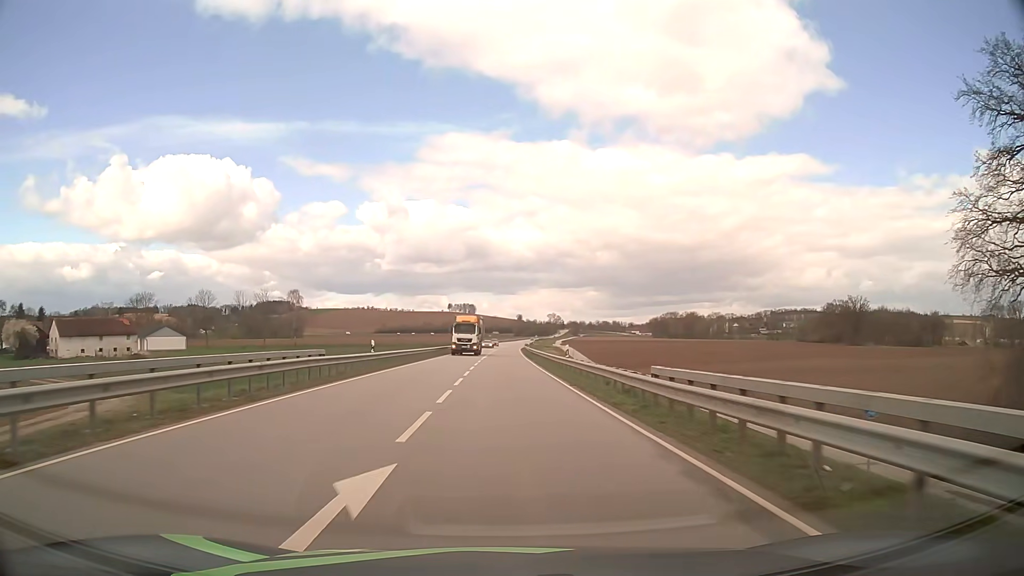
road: secondary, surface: asphalt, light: Day
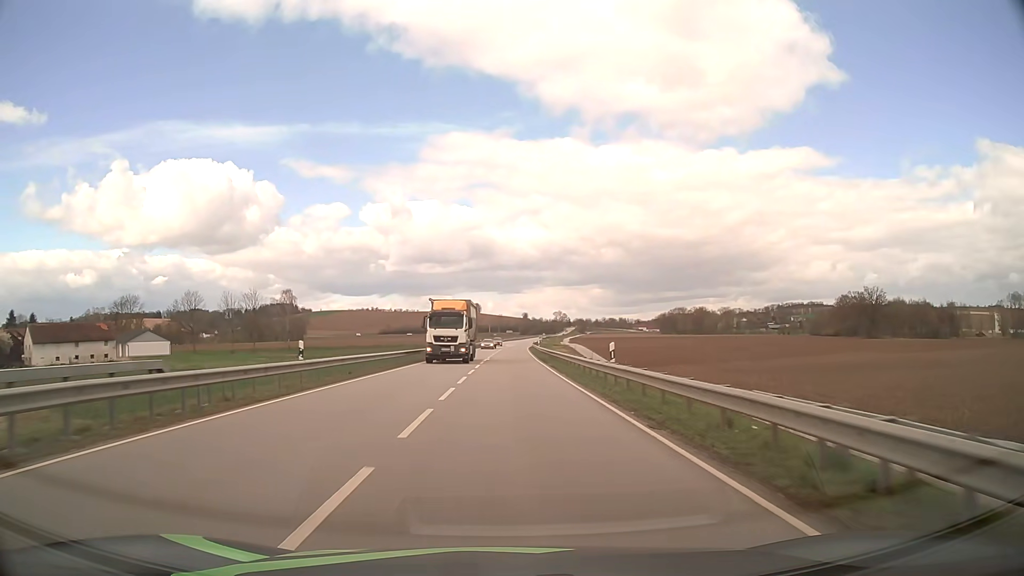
(-0.1, +11.9) m; -1°
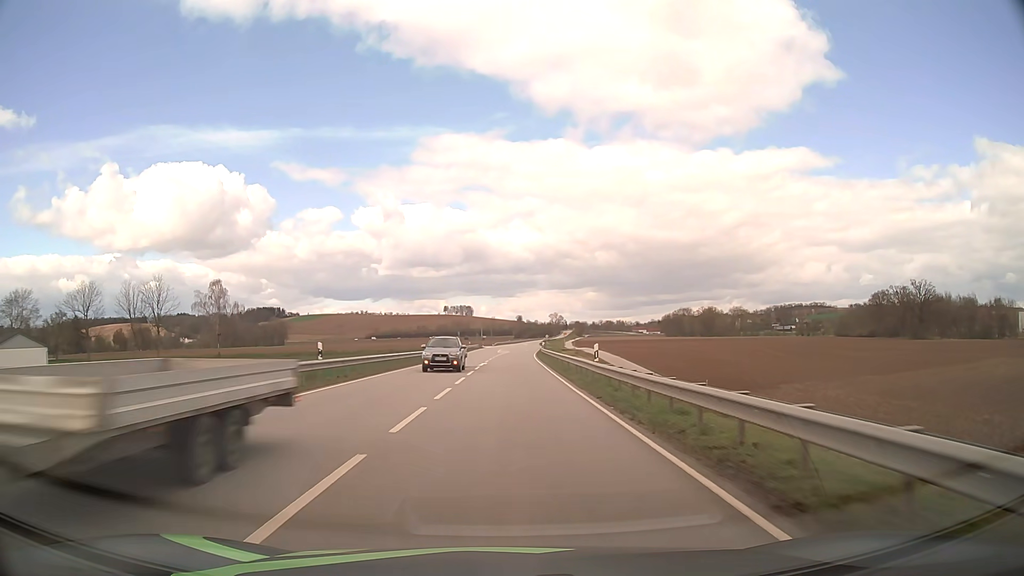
(+0.1, +47.9) m; 0°
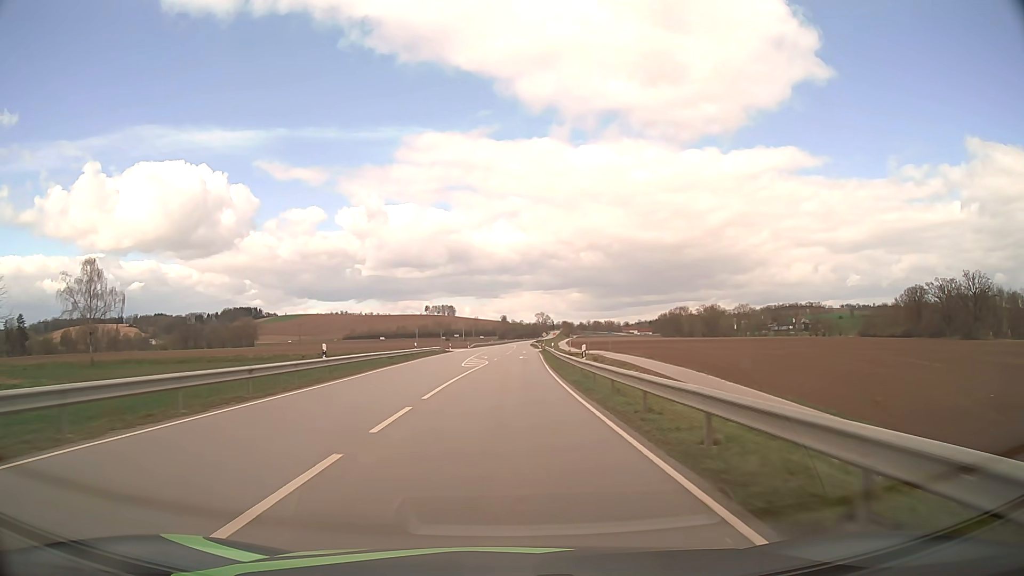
(+0.6, +48.6) m; +1°
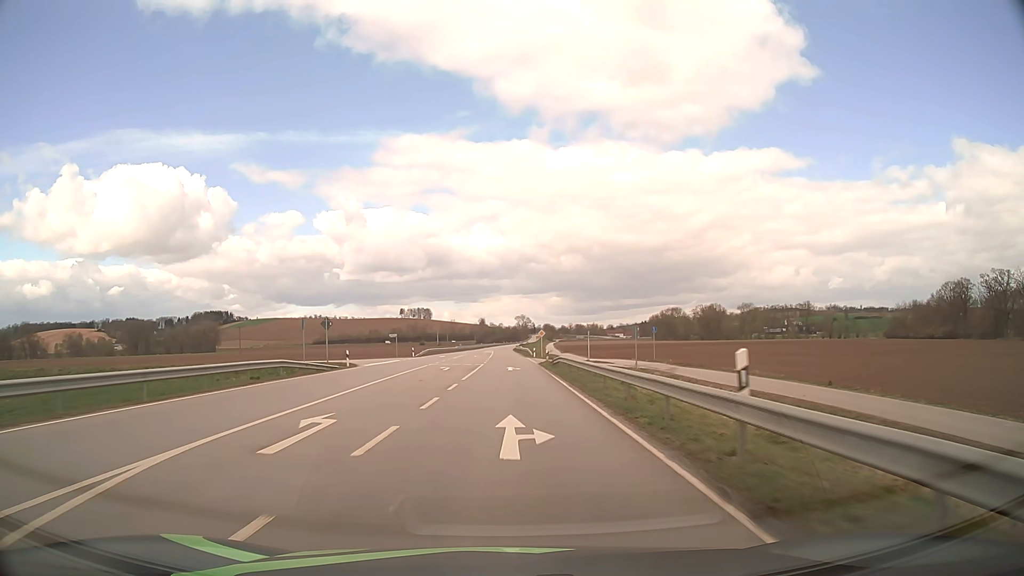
(+0.9, +49.4) m; +2°
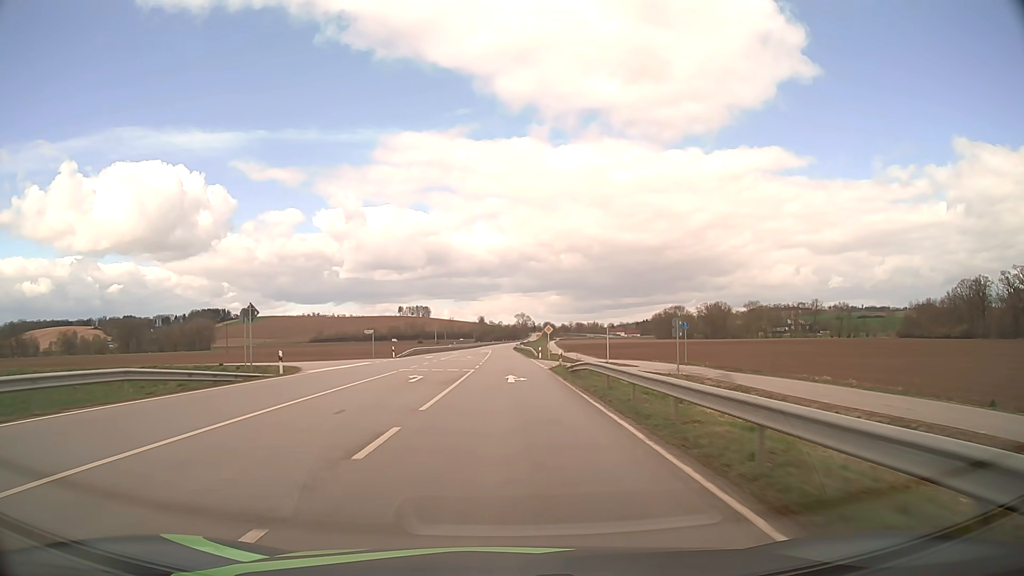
(0.0, +12.5) m; 0°
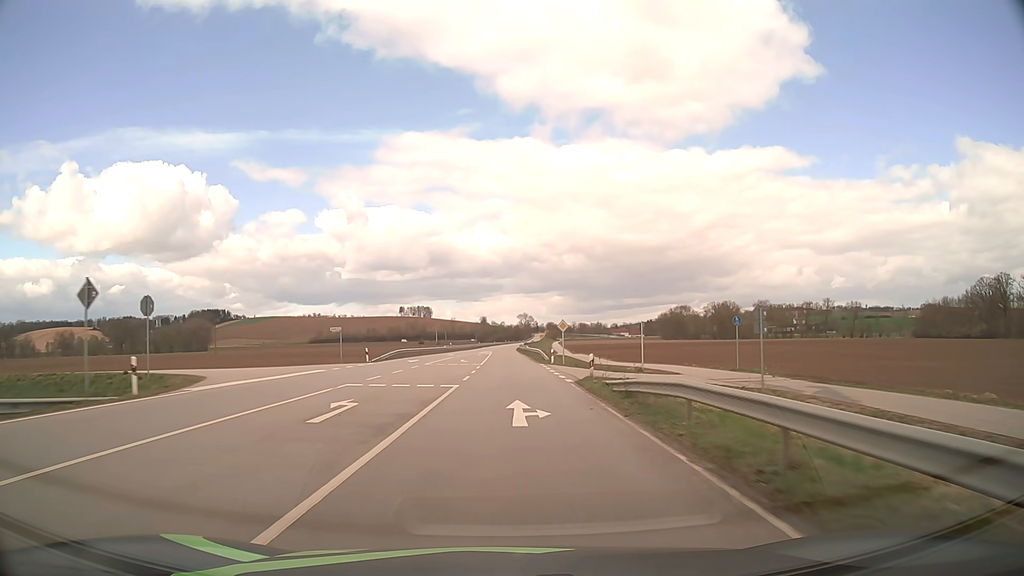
(0.0, +12.6) m; 0°
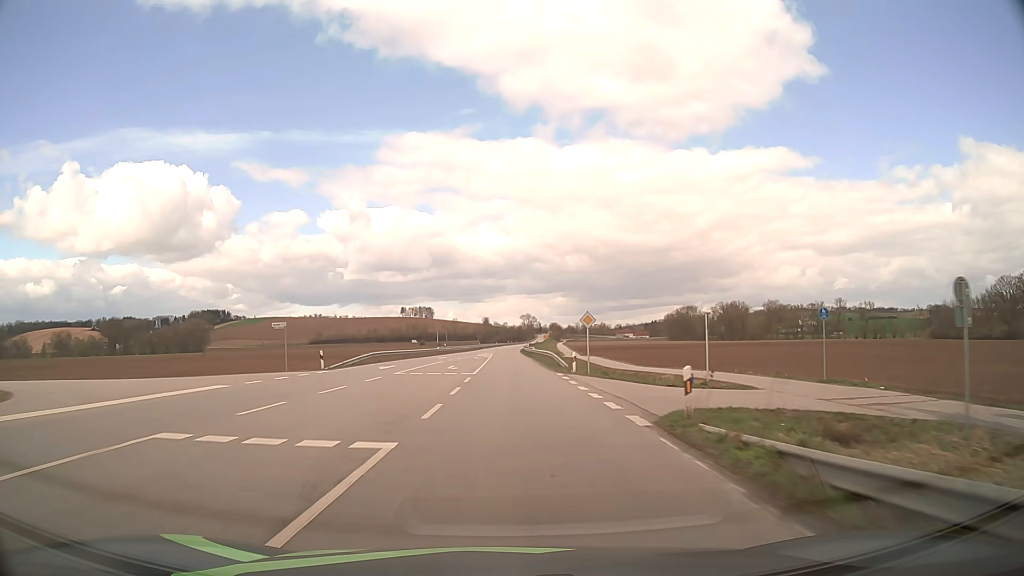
(0.0, +12.7) m; 0°
(0, +10) (0, +20) (0, +30) (0, +40) (0, +50) (-1, +60) (-1, +70) (-1, +80) (-1, +90) (0, +100) m
